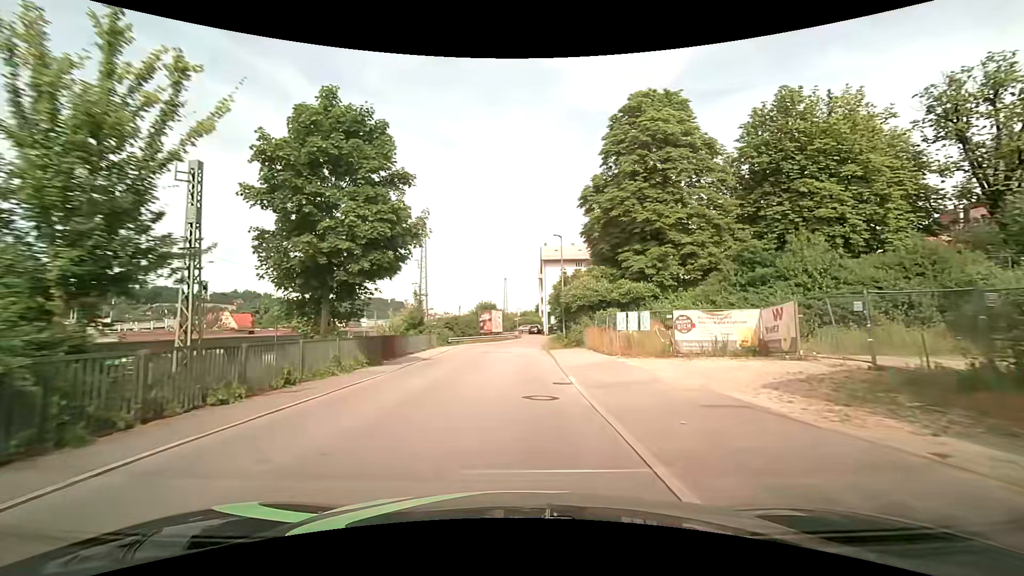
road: residential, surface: asphalt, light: Day
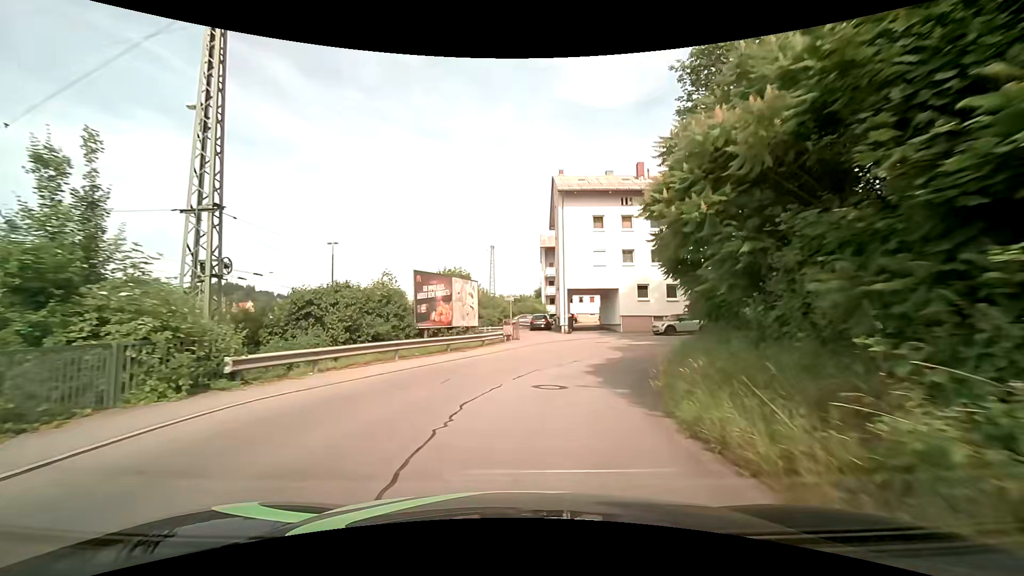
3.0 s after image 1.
(0.0, +33.1) m; +1°
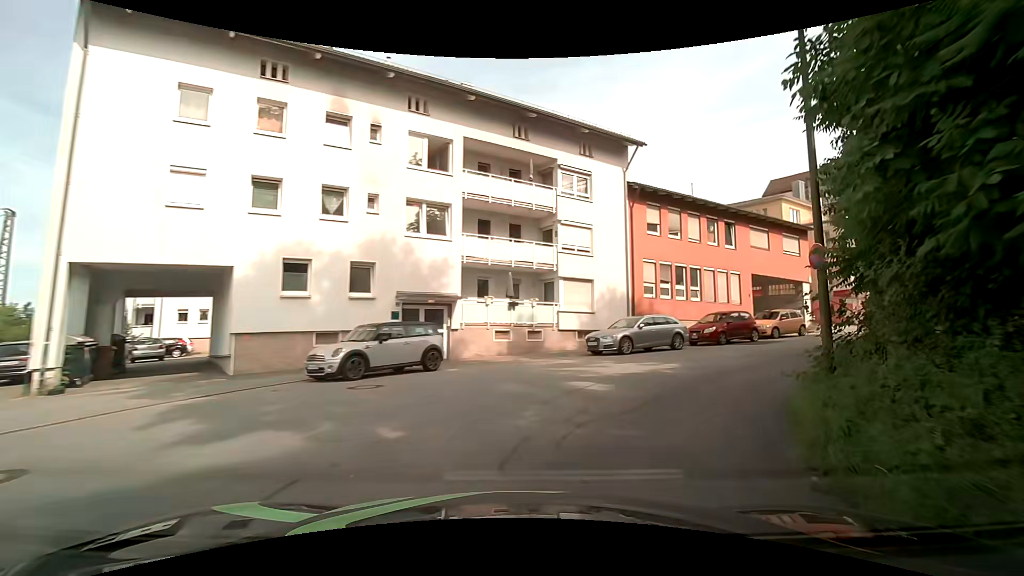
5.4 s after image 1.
(+4.6, +20.4) m; +35°
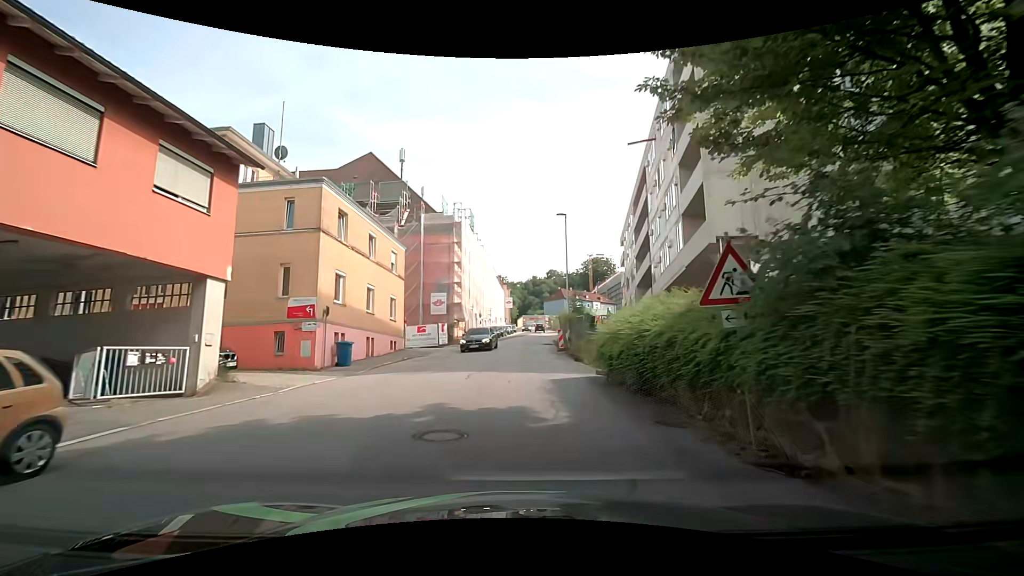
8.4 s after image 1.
(+12.2, +19.6) m; +54°
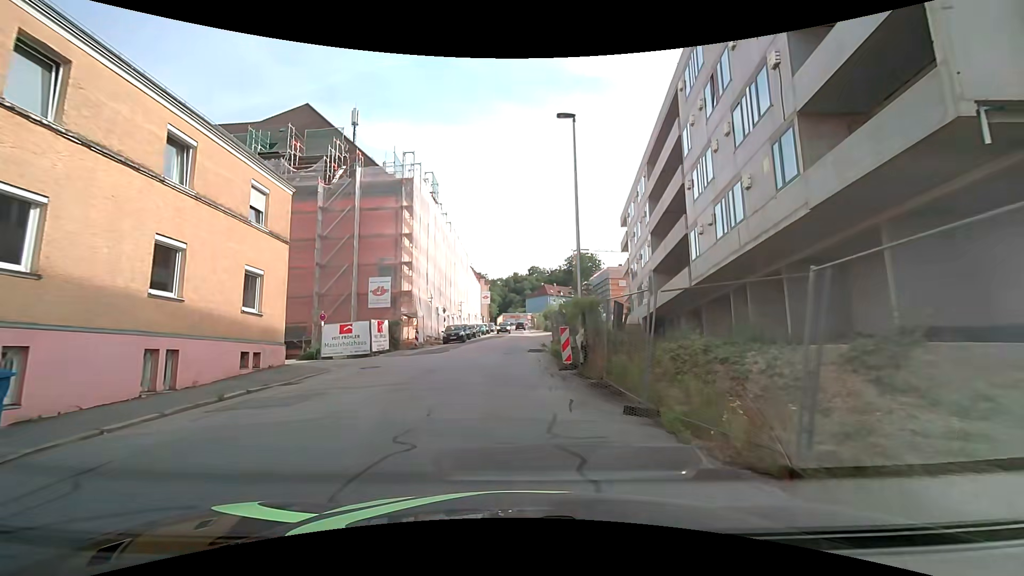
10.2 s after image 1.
(+0.5, +13.8) m; +3°
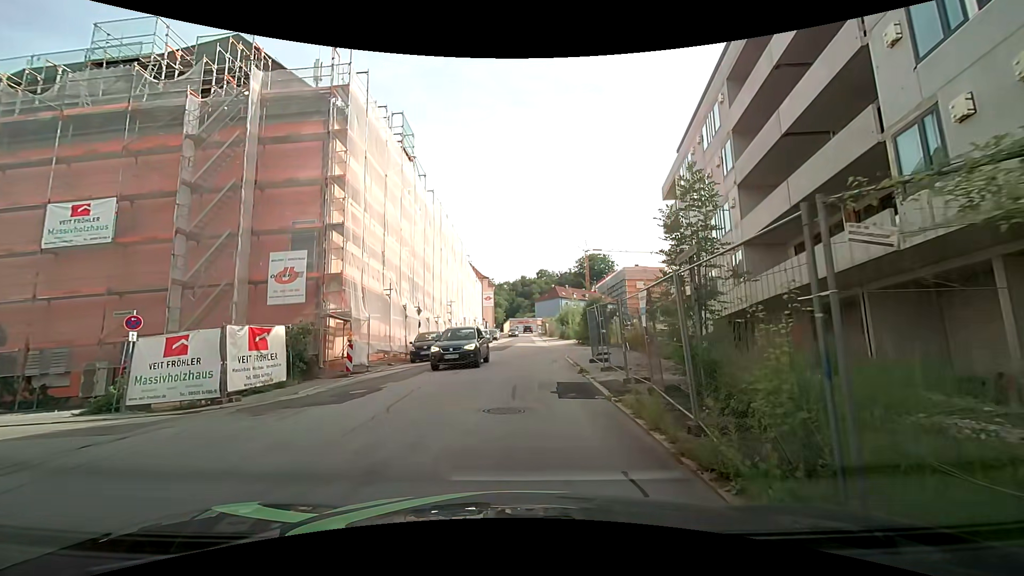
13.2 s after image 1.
(-0.1, +14.2) m; -1°
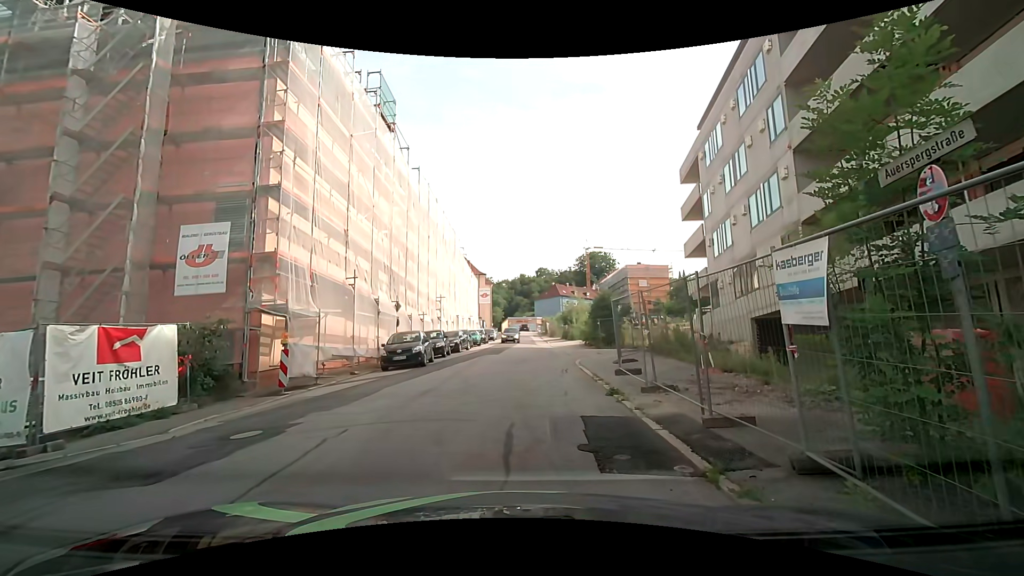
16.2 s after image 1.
(0.0, +4.9) m; 0°
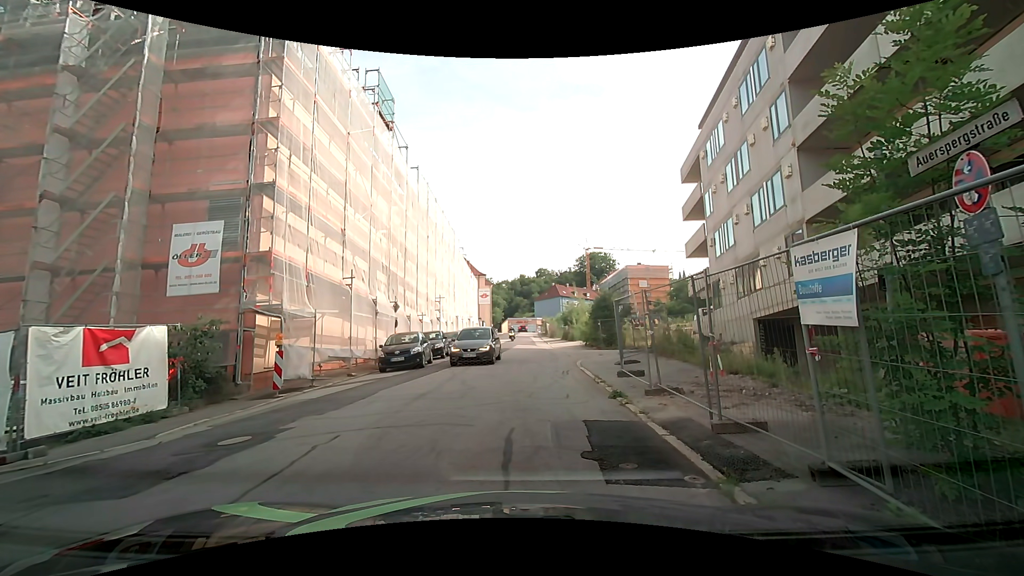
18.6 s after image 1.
(0.0, +0.4) m; 0°
